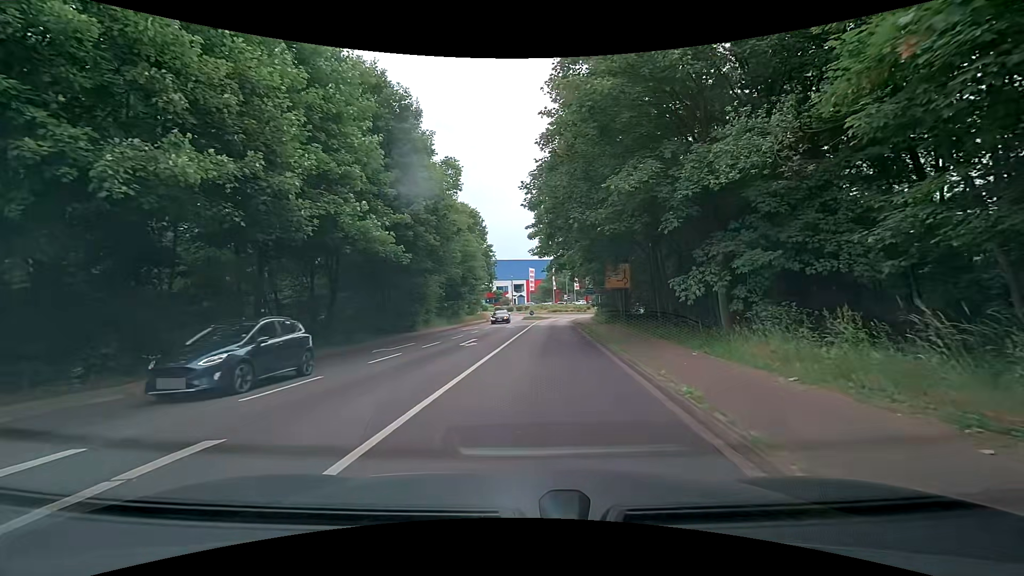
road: tertiary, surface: asphalt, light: Day
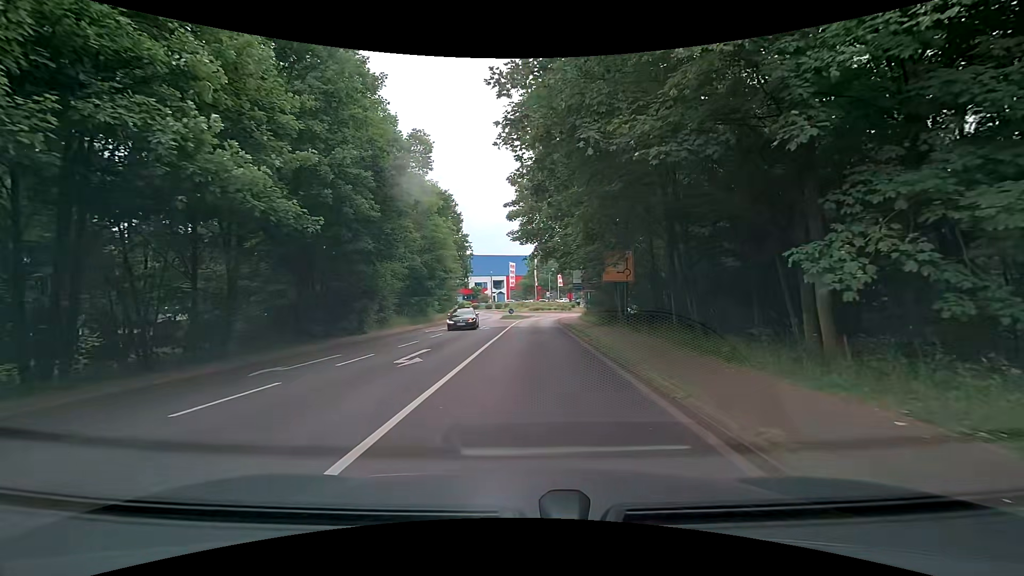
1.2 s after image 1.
(+0.2, +7.5) m; +4°
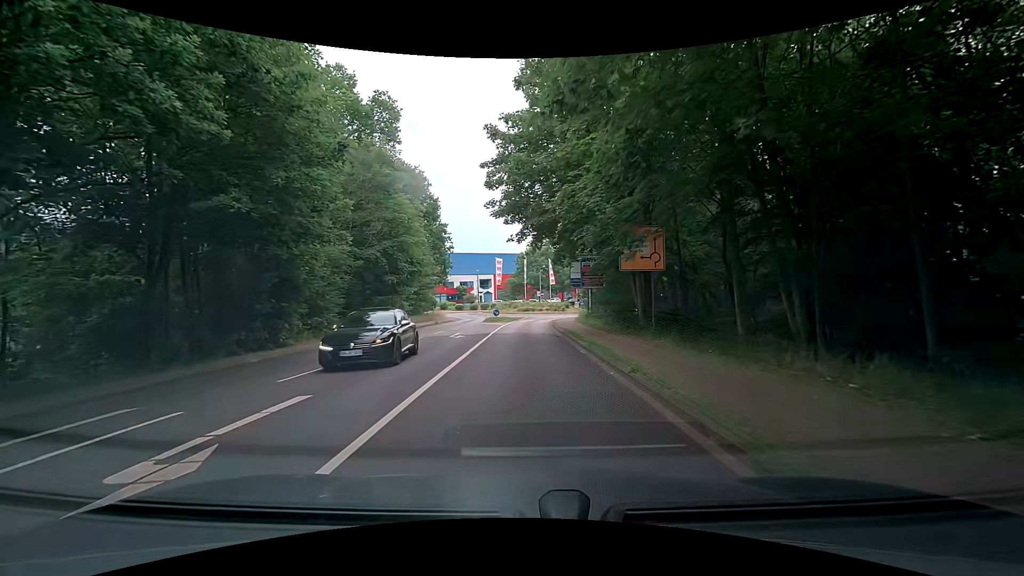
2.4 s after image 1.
(0.0, +8.7) m; 0°
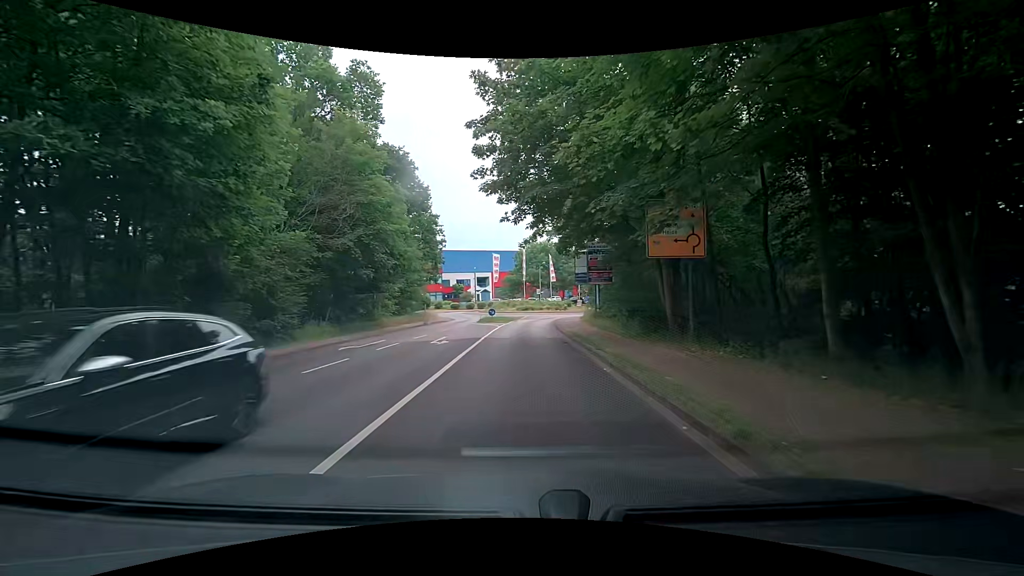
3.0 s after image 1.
(0.0, +4.7) m; 0°
(0, +10) (0, +20) (+1, +30) (+1, +40) (+2, +50) (+7, +59) (+13, +66) (+14, +76) (+14, +86) (+19, +94) m
